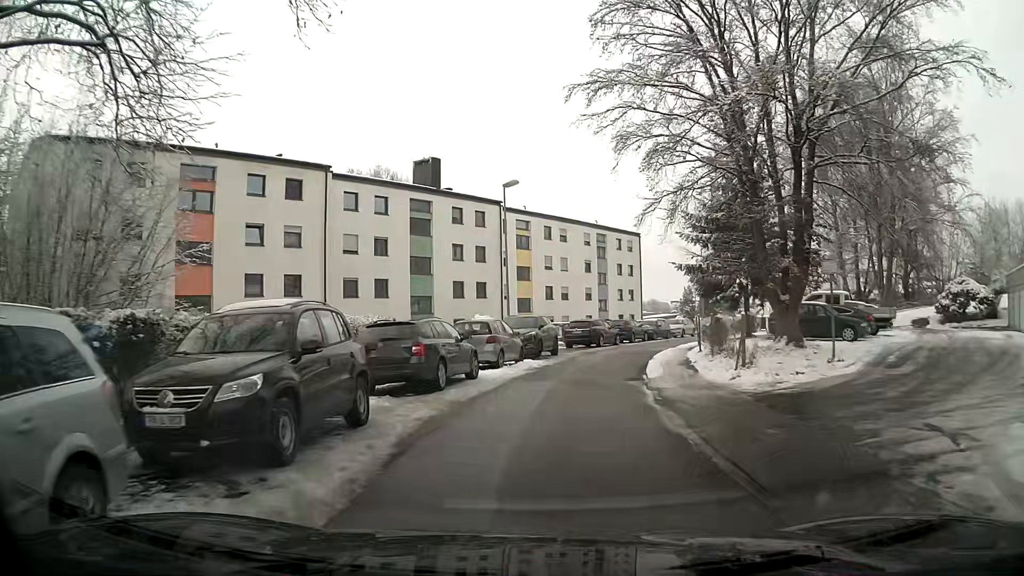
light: Day
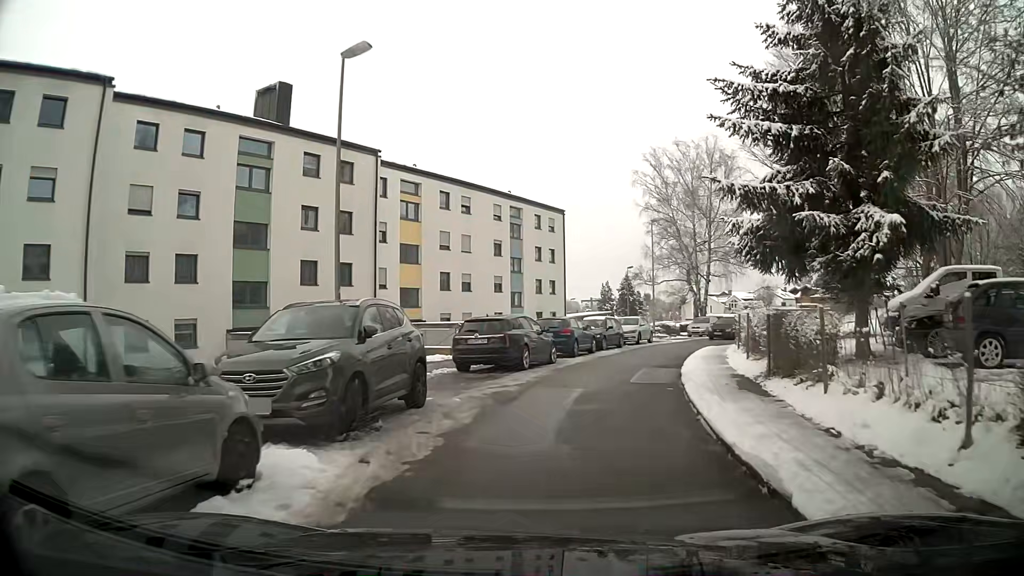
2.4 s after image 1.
(+1.0, +16.3) m; +7°
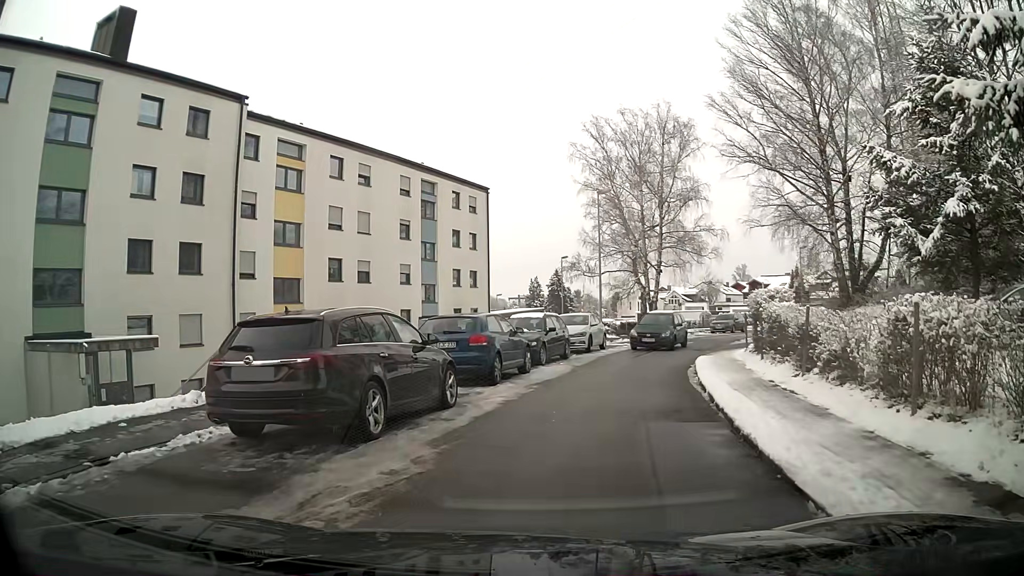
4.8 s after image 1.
(+0.5, +9.5) m; +6°
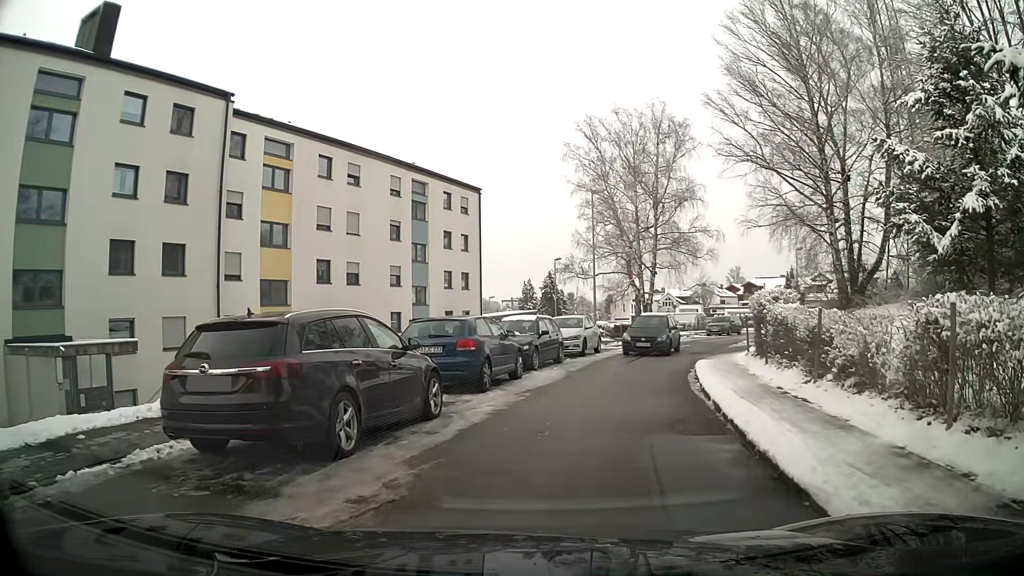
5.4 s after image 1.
(0.0, +0.7) m; 0°
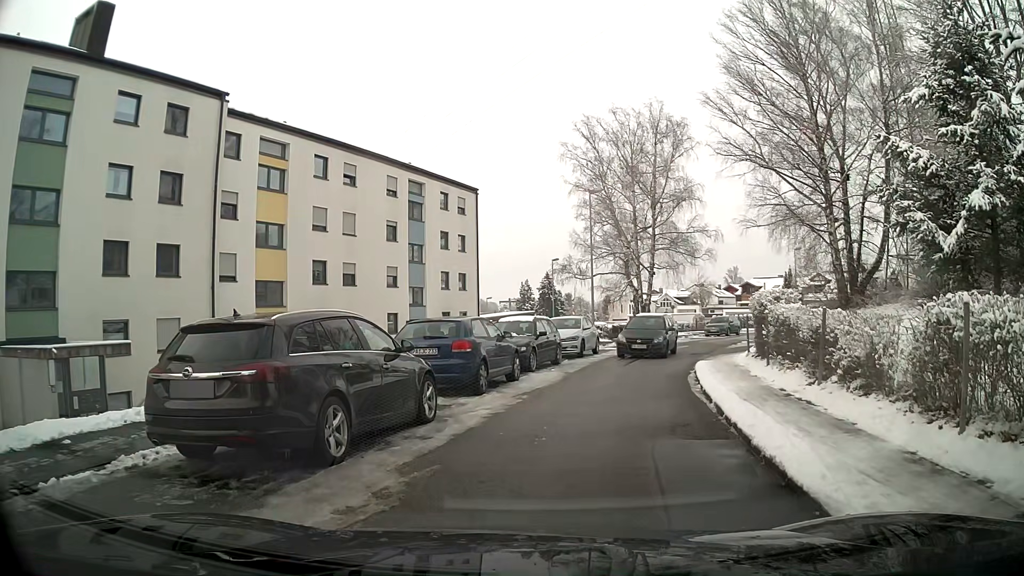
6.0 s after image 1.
(0.0, +0.3) m; 0°
